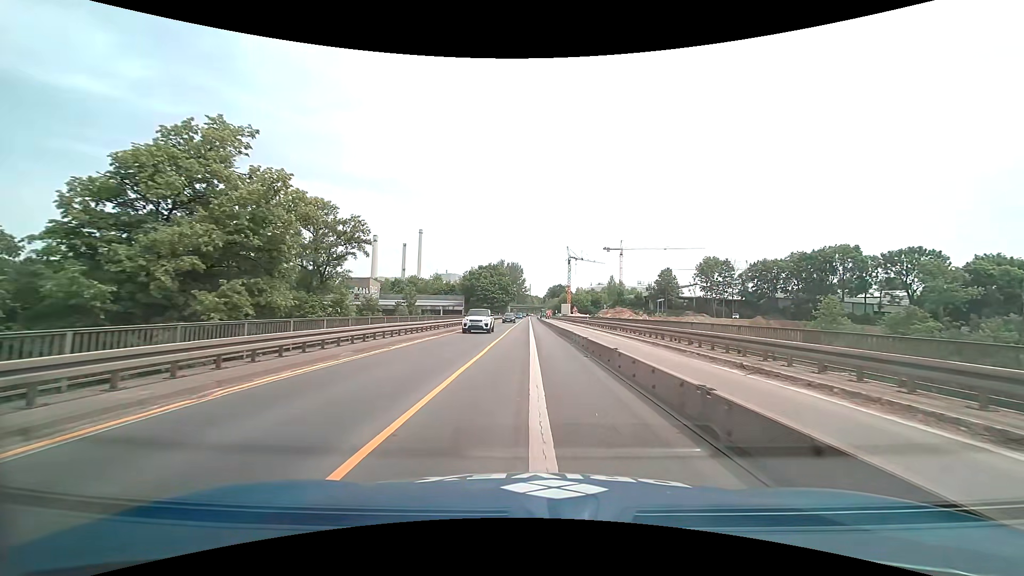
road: trunk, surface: asphalt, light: Day
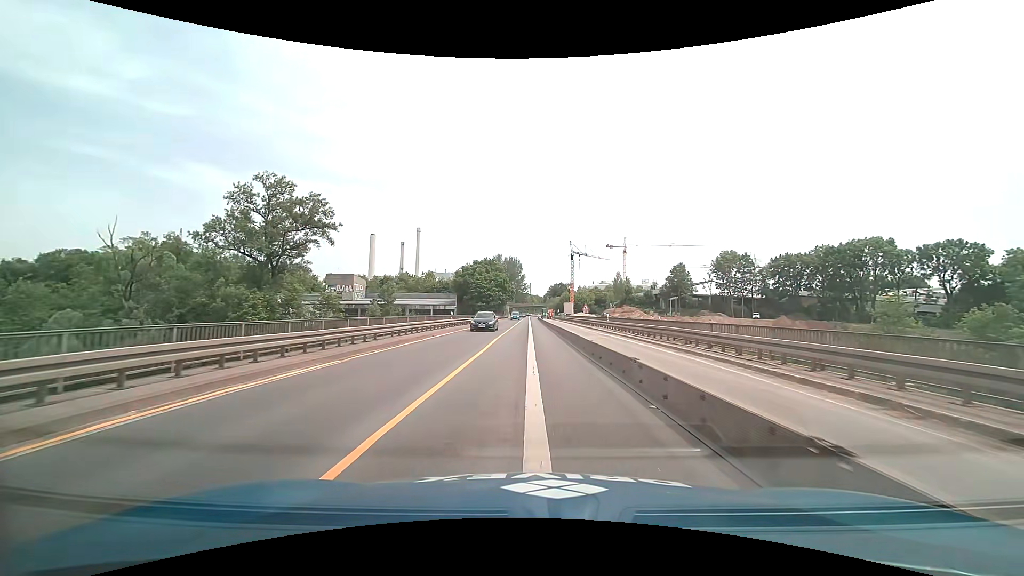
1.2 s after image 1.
(0.0, +14.5) m; 0°
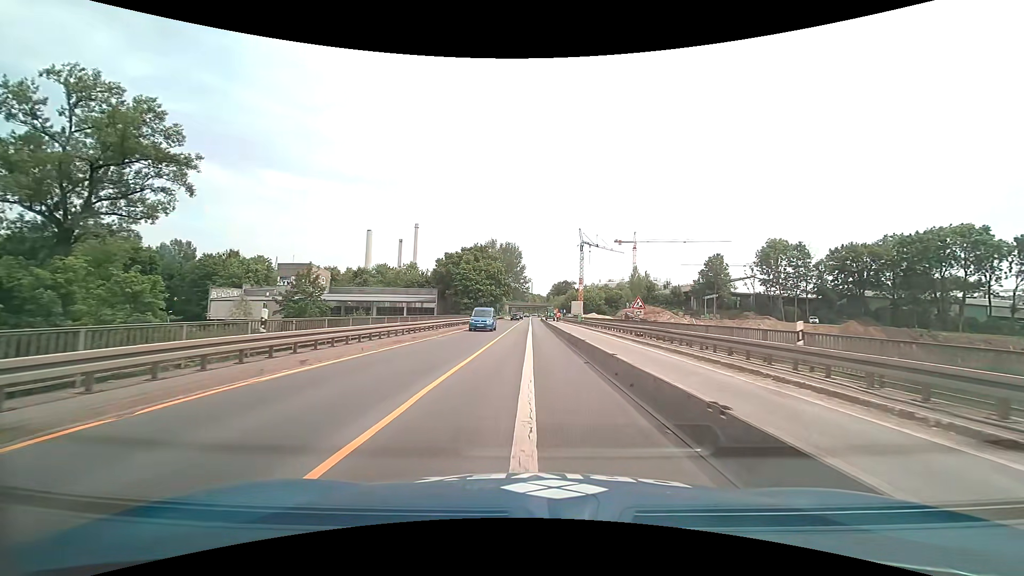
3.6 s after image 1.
(-0.1, +28.7) m; 0°
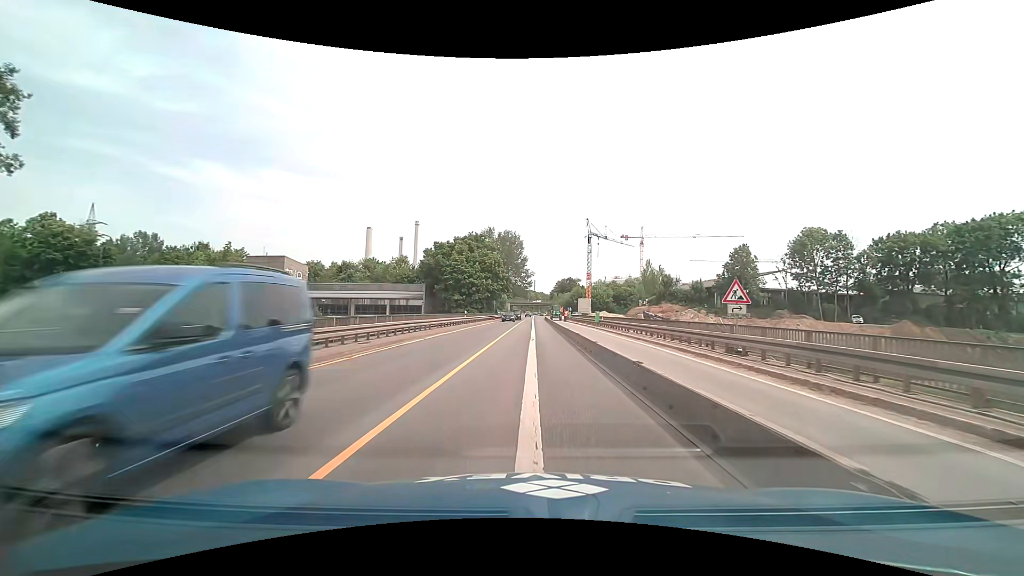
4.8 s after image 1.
(0.0, +14.2) m; 0°
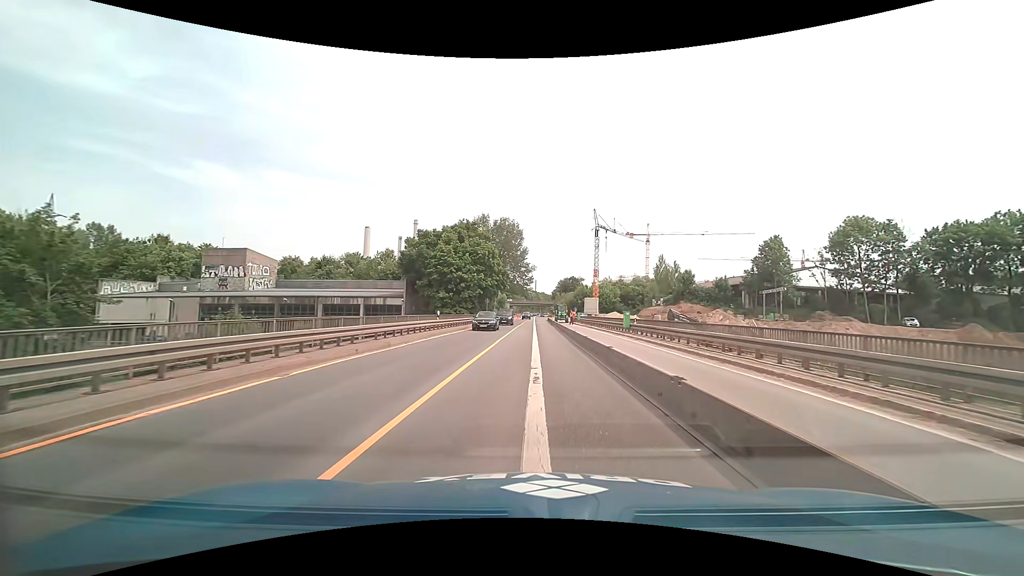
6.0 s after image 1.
(0.0, +14.1) m; 0°
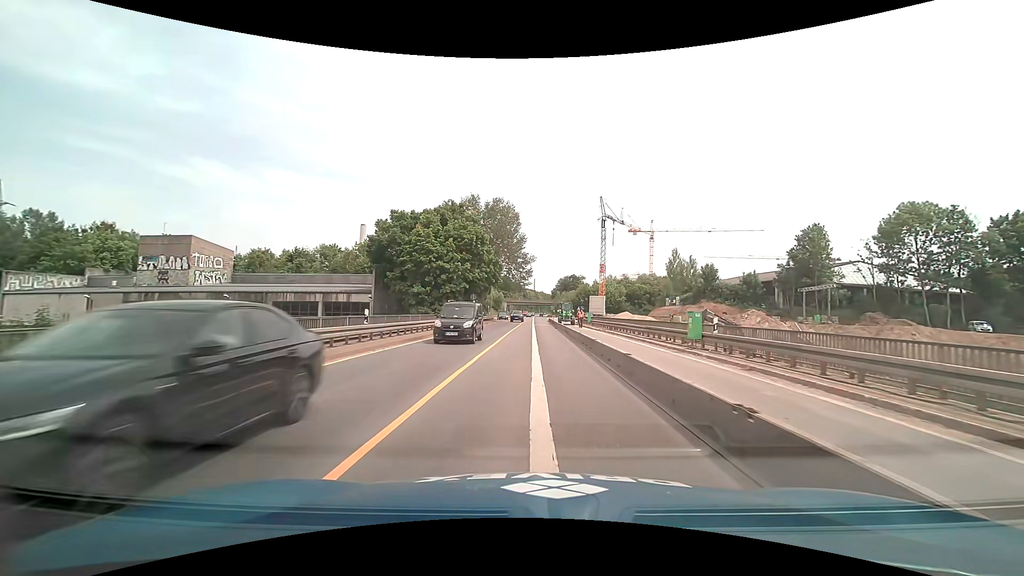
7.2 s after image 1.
(0.0, +14.0) m; 0°
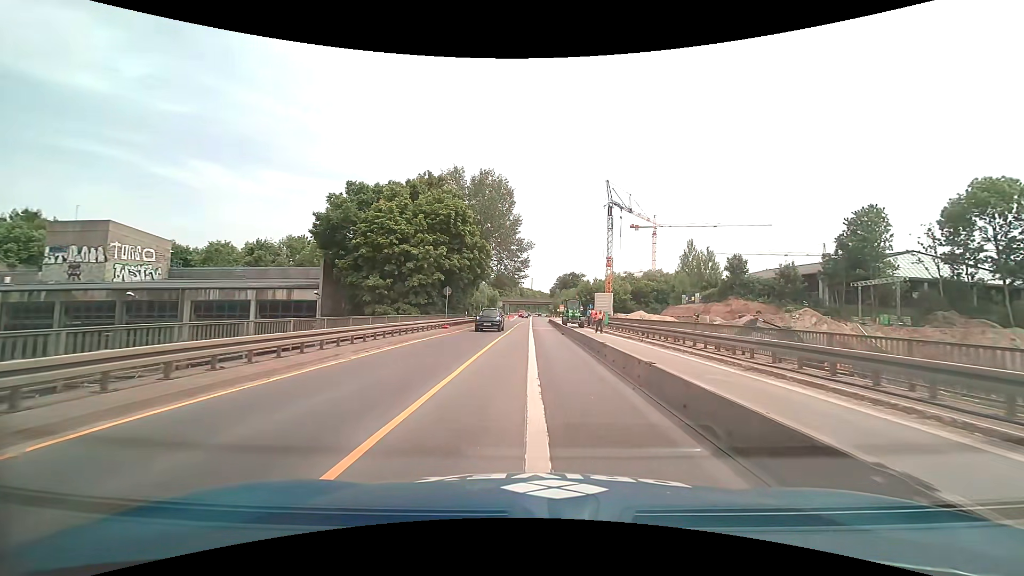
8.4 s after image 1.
(0.0, +13.9) m; 0°
(0, +10) (0, +20) (0, +30) (0, +40) (0, +50) (0, +60) (0, +70) (+1, +80) (+1, +90) (+1, +100) m
